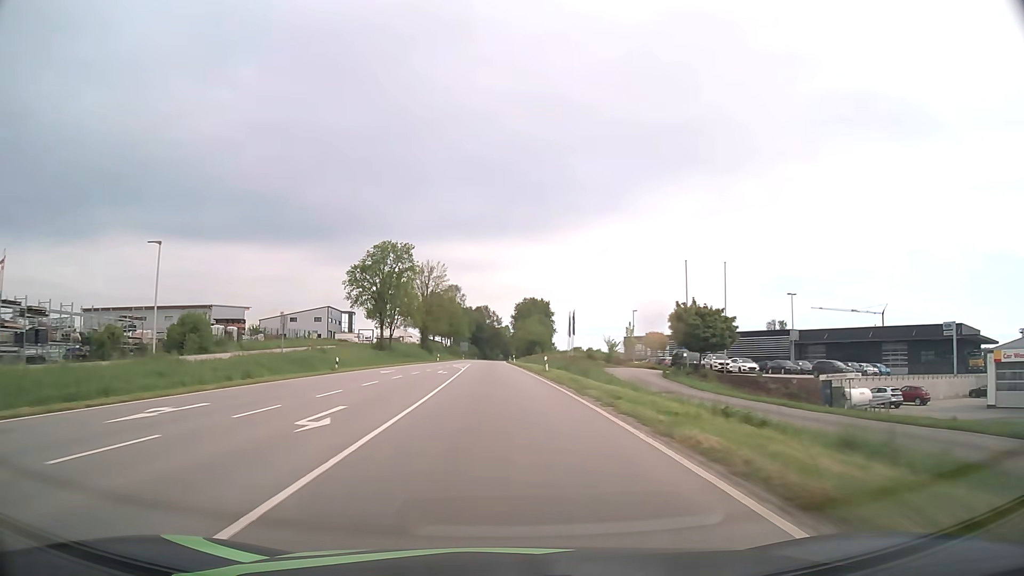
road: secondary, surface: asphalt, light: Day
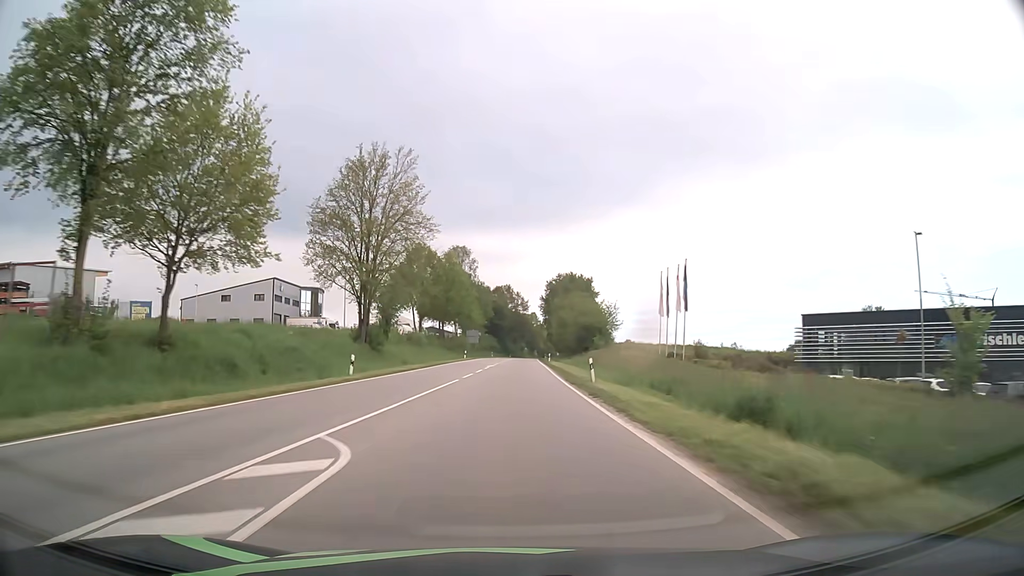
(-1.5, +61.1) m; -2°
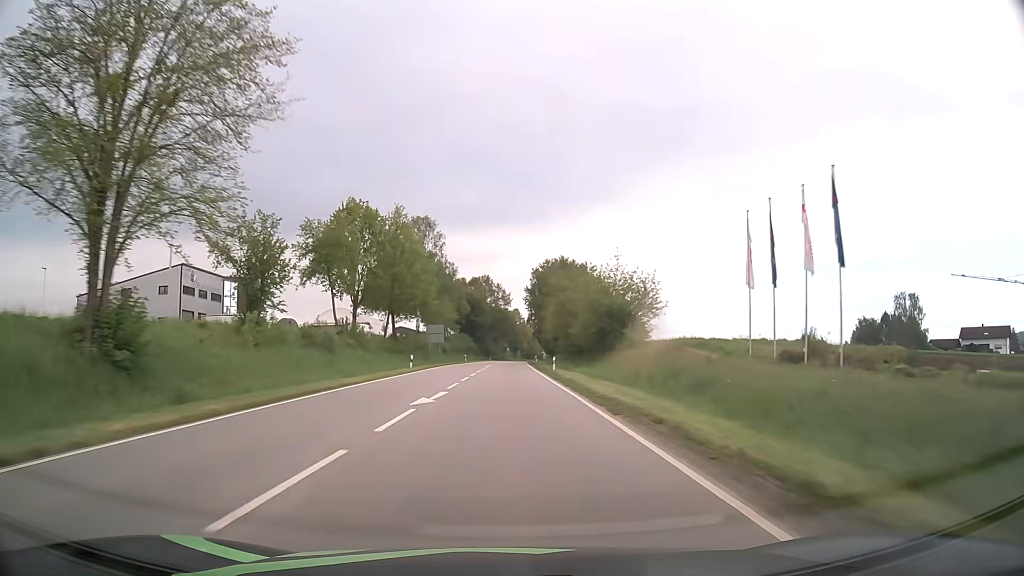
(+0.5, +30.8) m; +2°
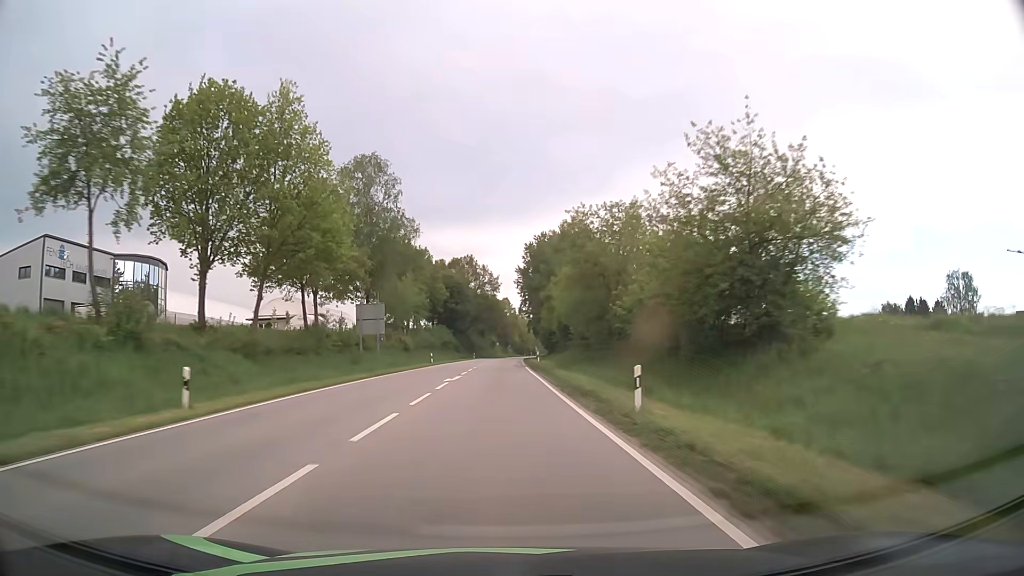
(+0.3, +31.0) m; +1°
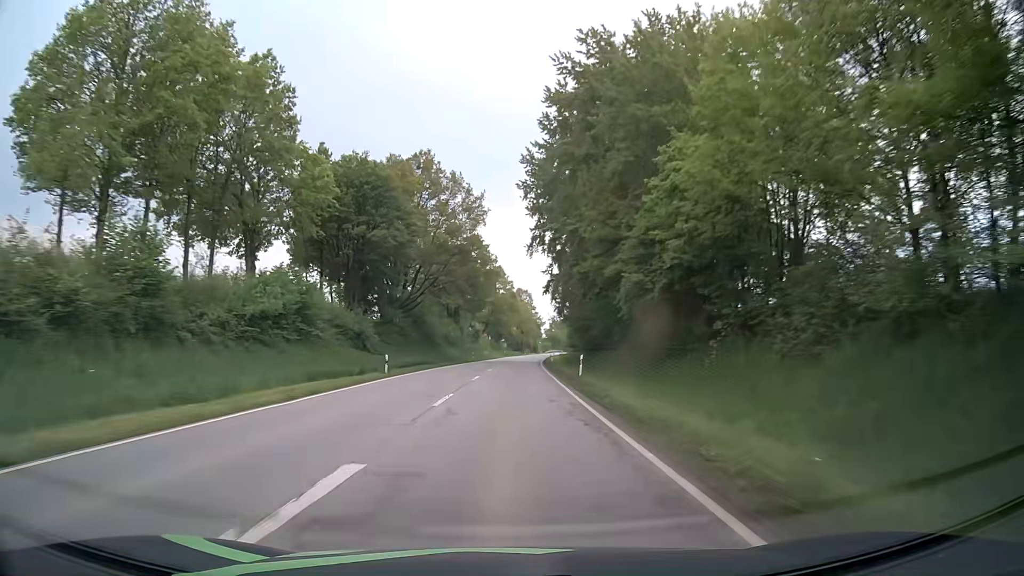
(0.0, +78.8) m; 0°
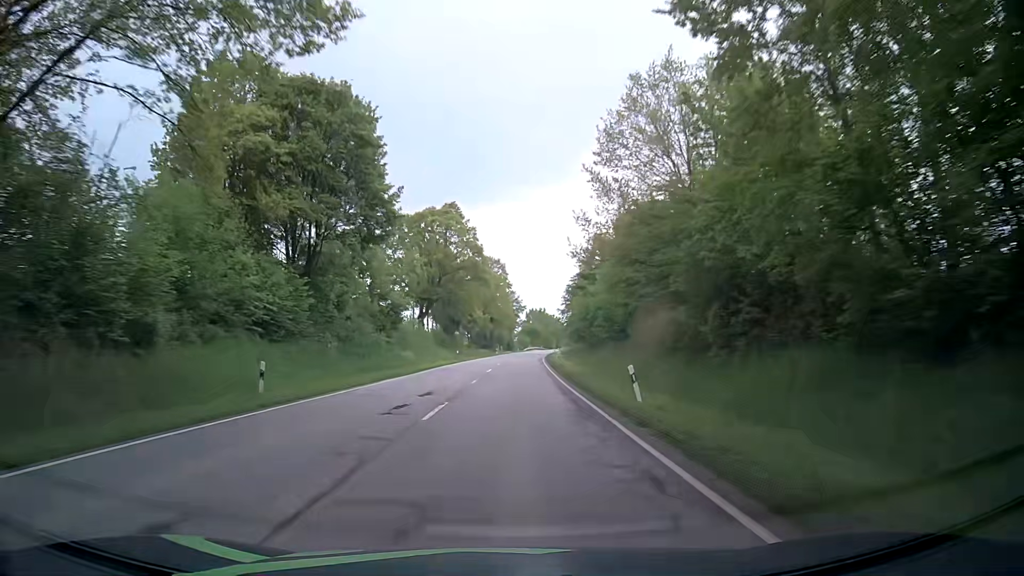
(+1.5, +64.5) m; +4°
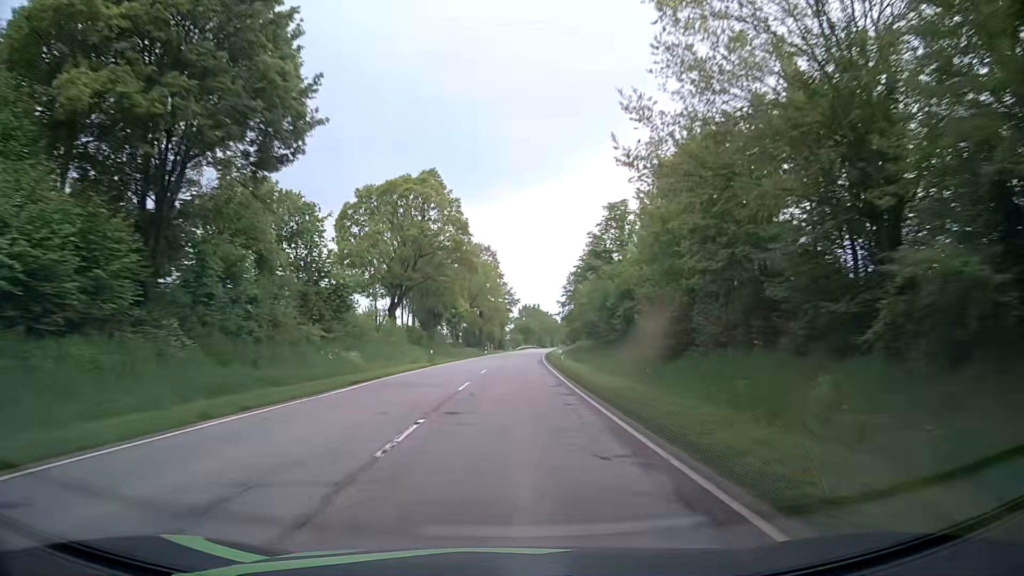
(-0.2, +16.4) m; 0°
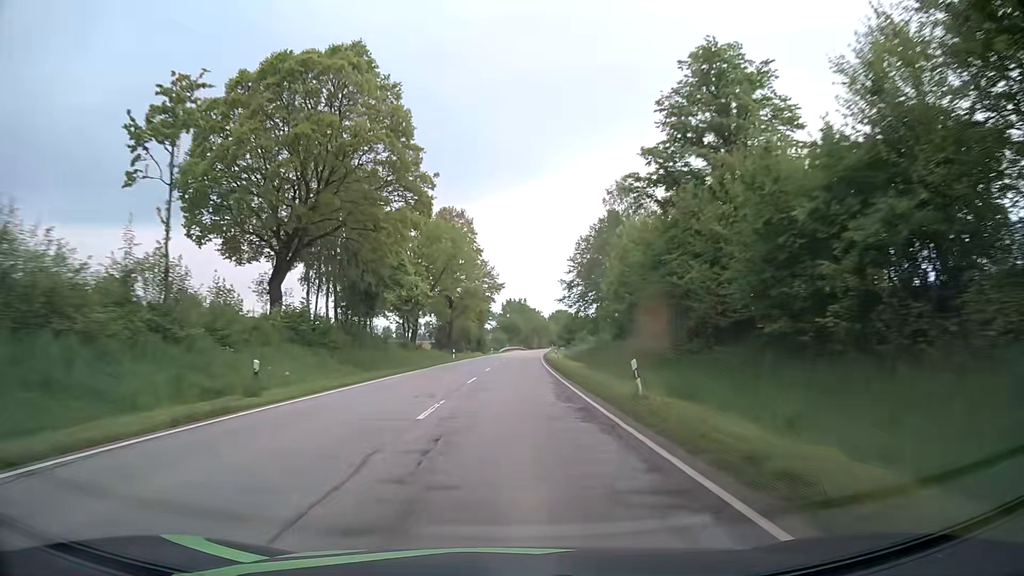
(+0.5, +32.4) m; +2°
(0, +10) (0, +20) (0, +30) (+1, +40) (+1, +50) (+1, +60) (+2, +70) (+2, +80) (+3, +90) (+3, +100) m
